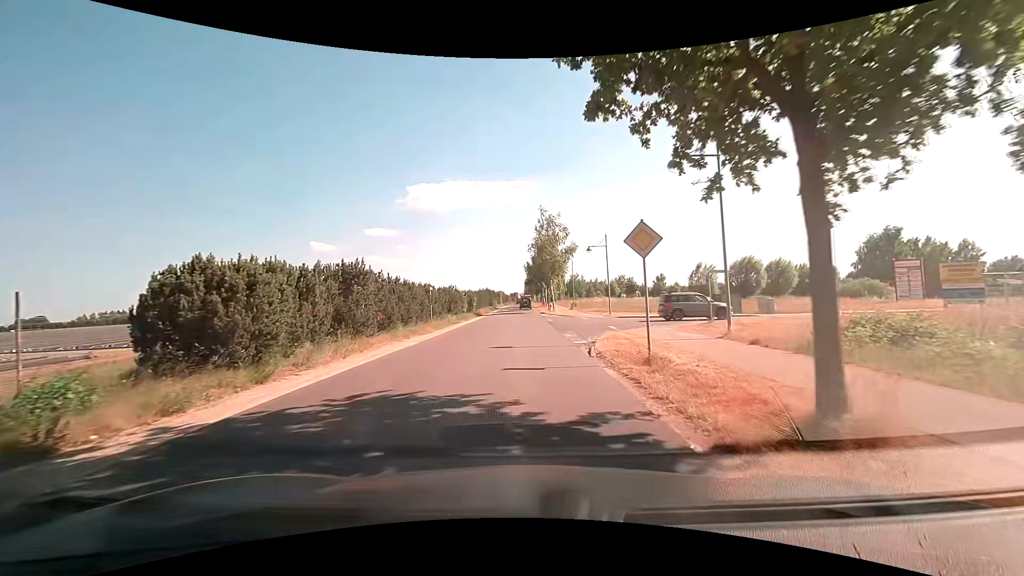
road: tertiary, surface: asphalt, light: Day
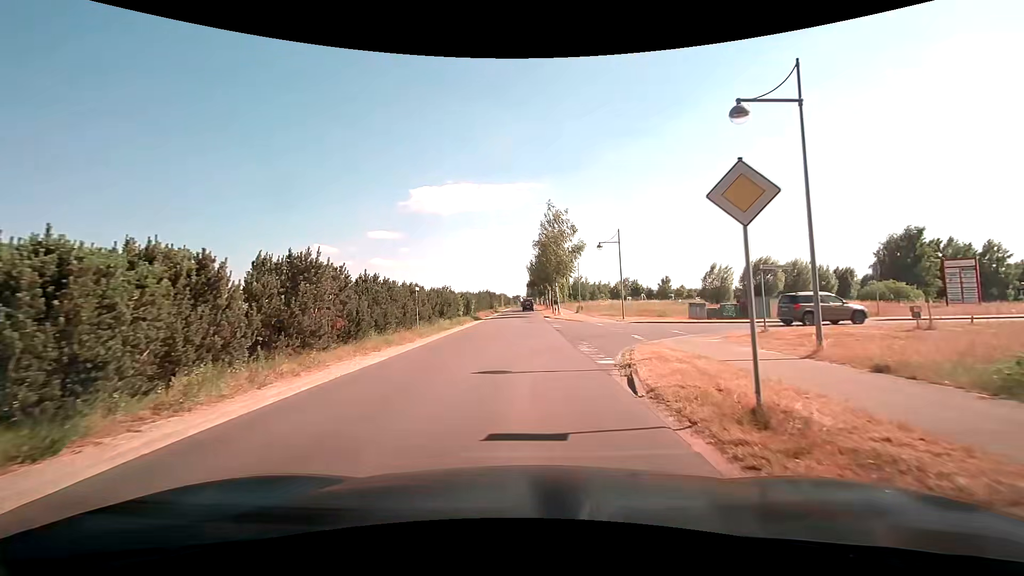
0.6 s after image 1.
(0.0, +4.7) m; 0°
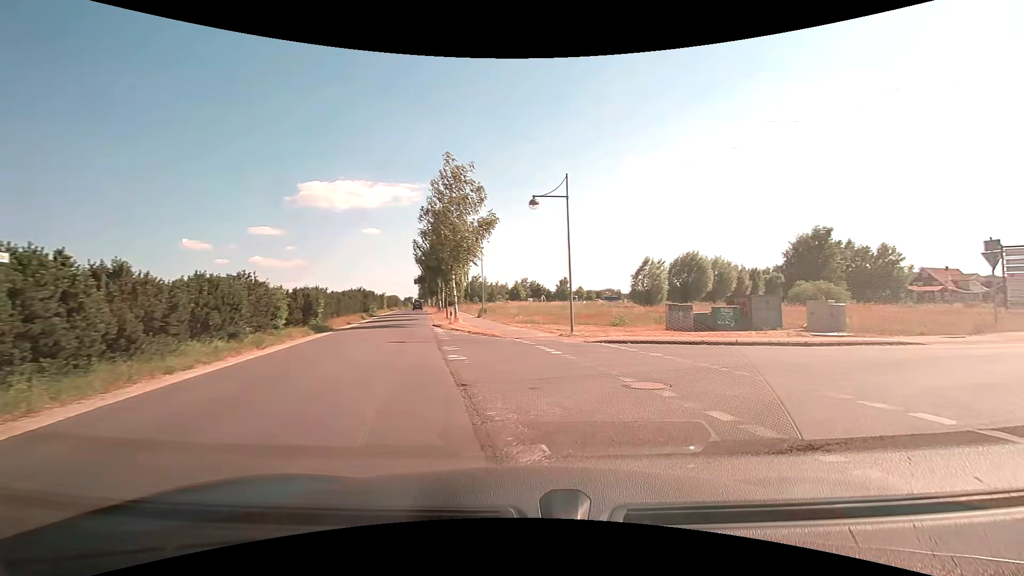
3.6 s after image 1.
(+0.4, +17.6) m; +11°
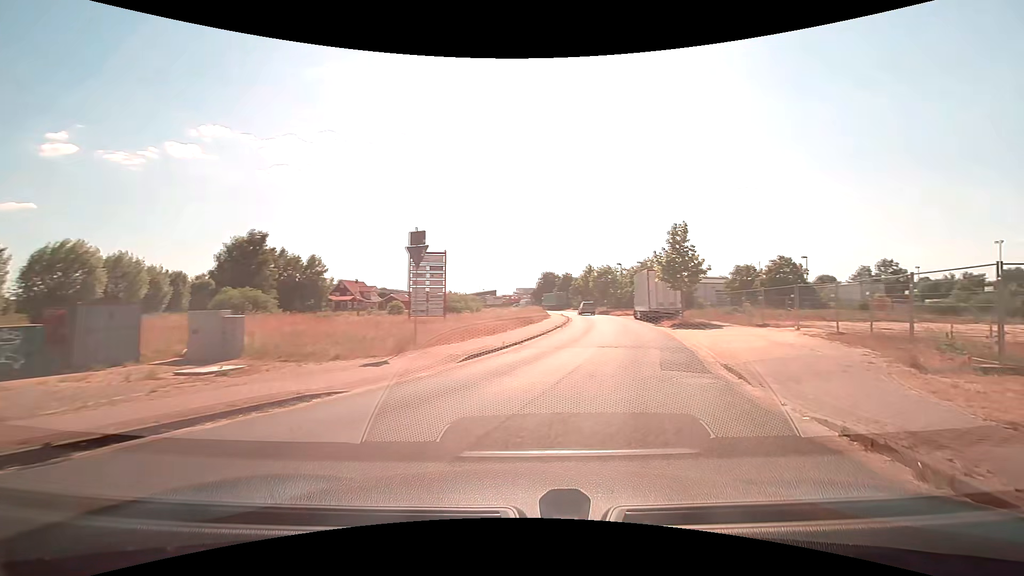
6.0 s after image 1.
(+5.5, +10.4) m; +59°
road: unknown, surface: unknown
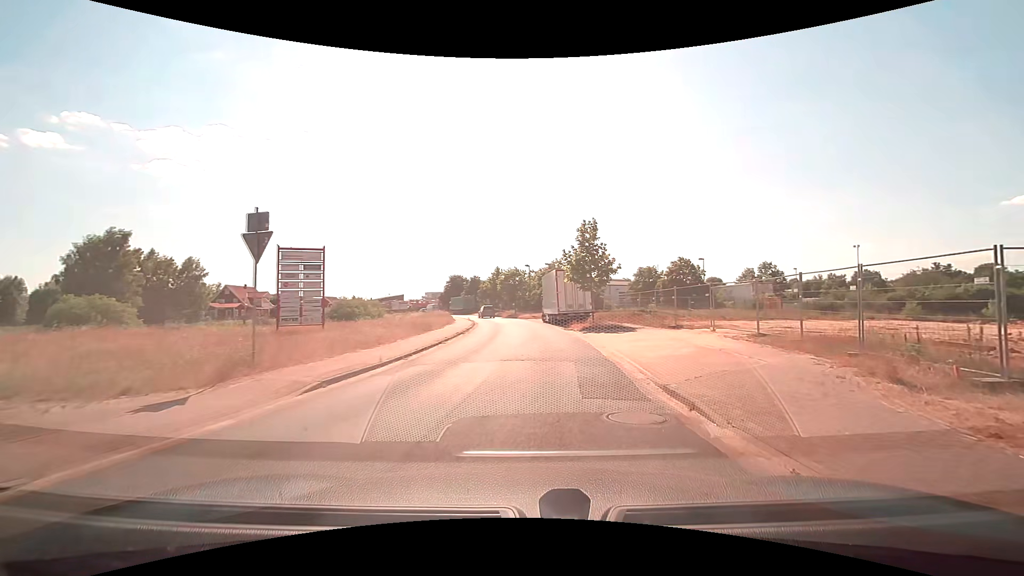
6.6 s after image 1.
(+0.3, +3.4) m; +10°
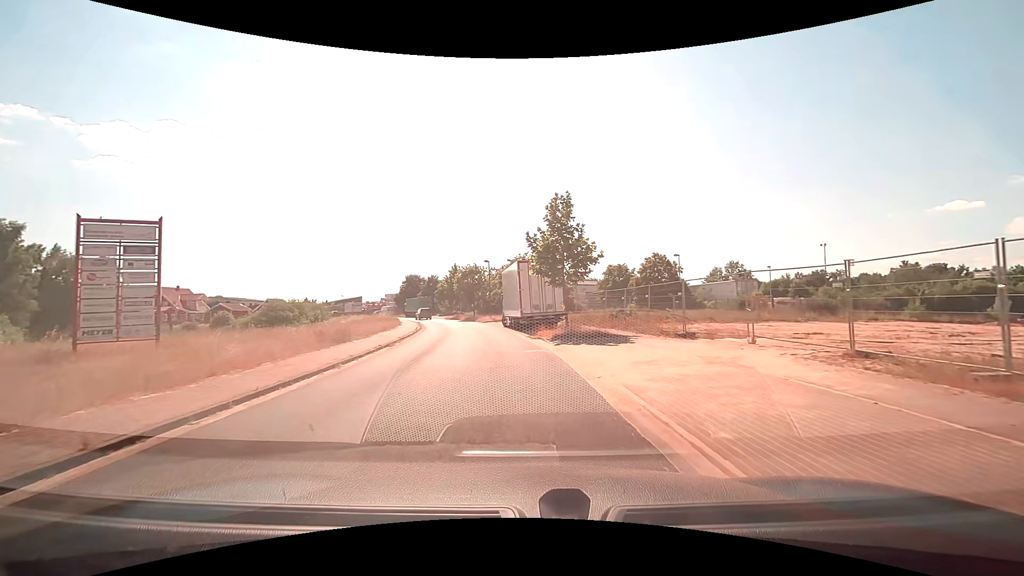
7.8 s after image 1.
(+0.4, +7.6) m; +4°
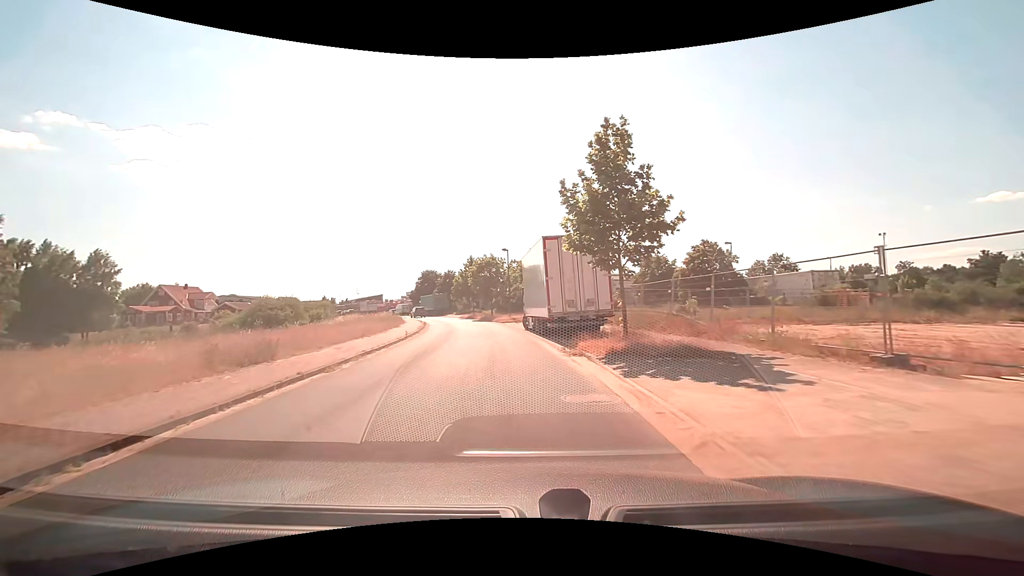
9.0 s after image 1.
(-0.1, +8.7) m; -2°
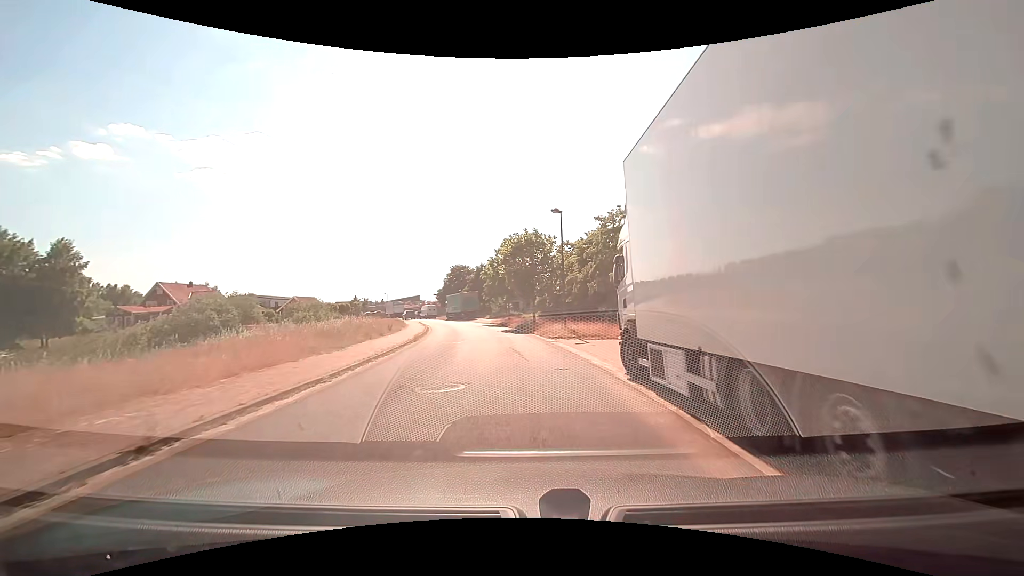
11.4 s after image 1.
(-1.2, +18.9) m; -6°
(0, +10) (0, +20) (-1, +30) (-3, +40) (-5, +50) (-7, +59) (-11, +69) (-14, +78) (-18, +87) (-22, +96) m
